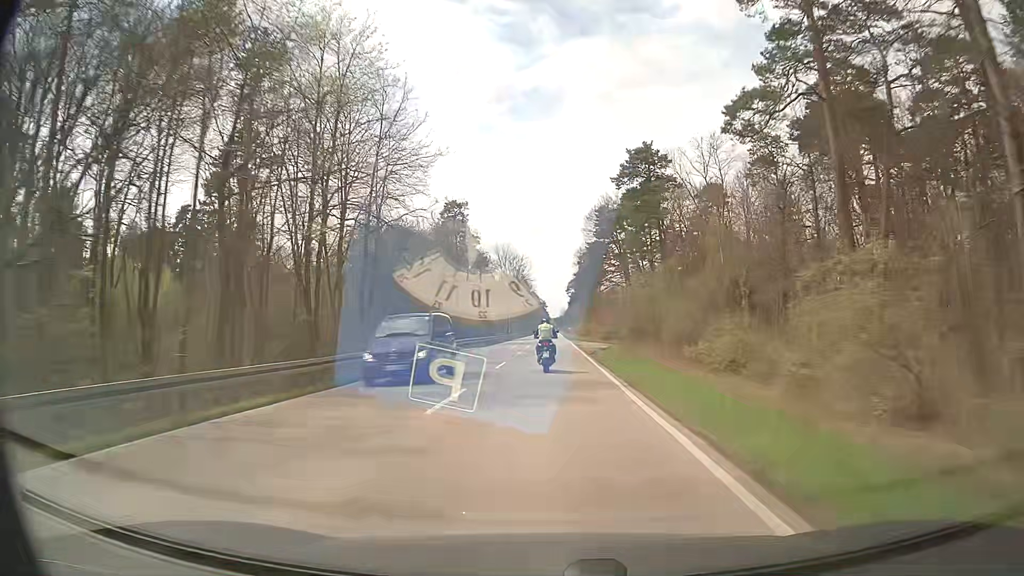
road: primary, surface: asphalt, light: Day
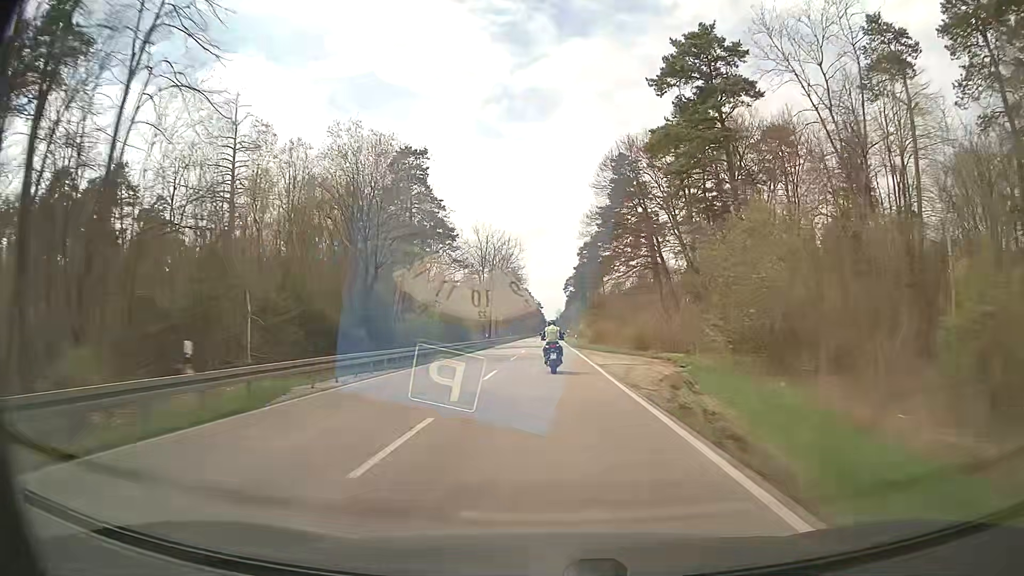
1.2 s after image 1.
(-0.2, +29.4) m; 0°
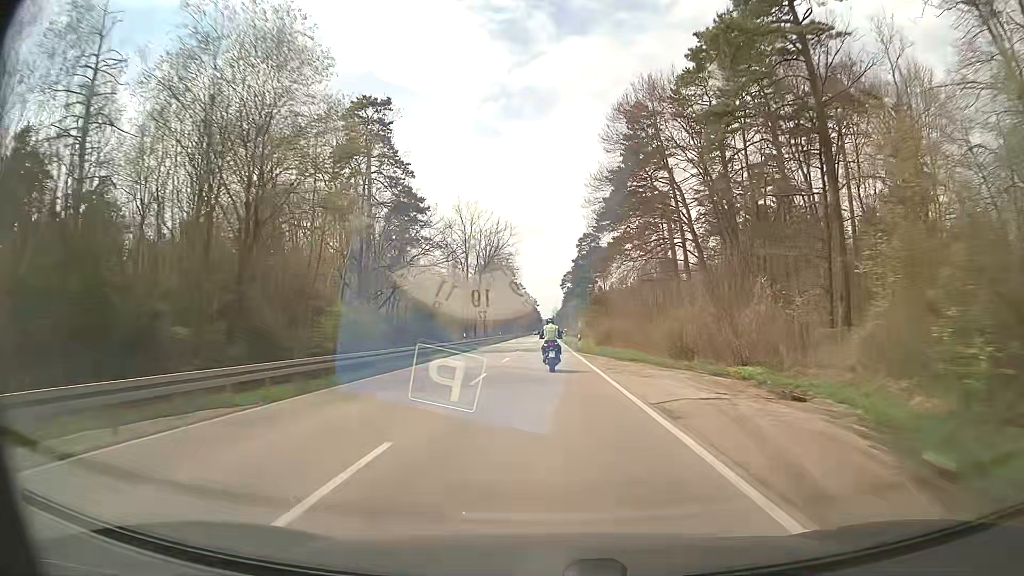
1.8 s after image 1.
(0.0, +14.8) m; 0°
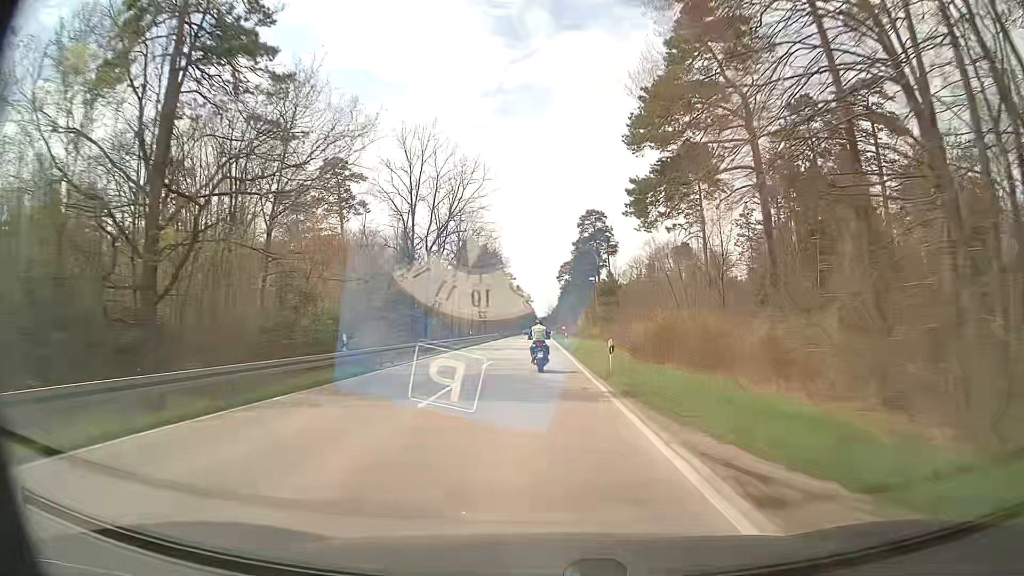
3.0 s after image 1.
(+0.1, +29.5) m; 0°
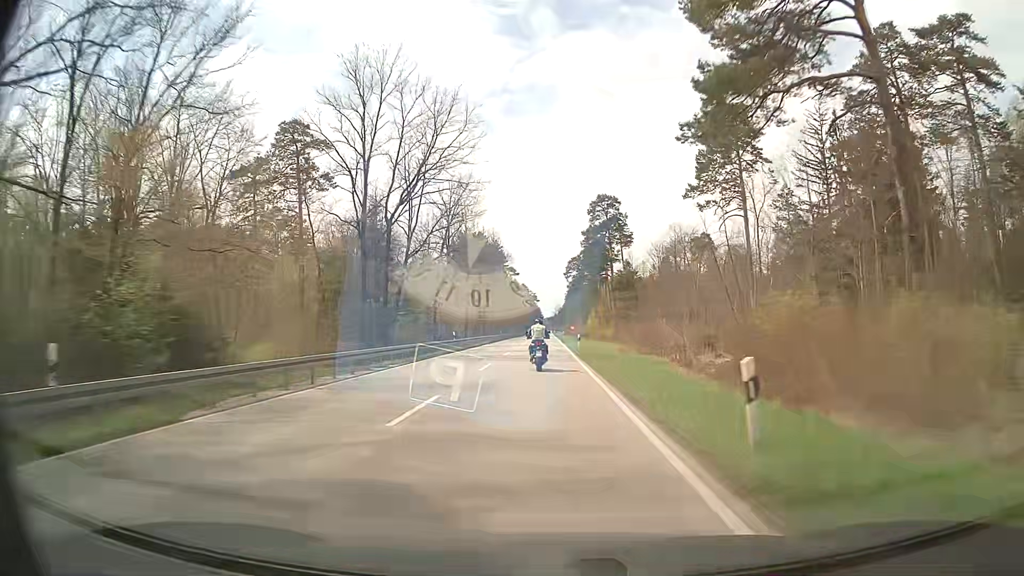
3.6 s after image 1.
(-0.1, +14.8) m; -1°
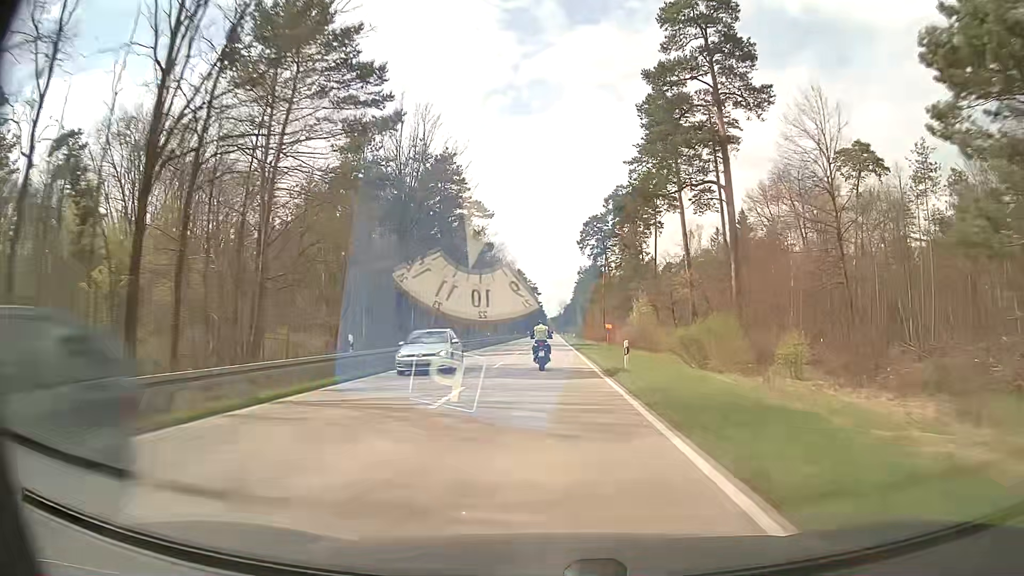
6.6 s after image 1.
(-0.1, +73.2) m; 0°
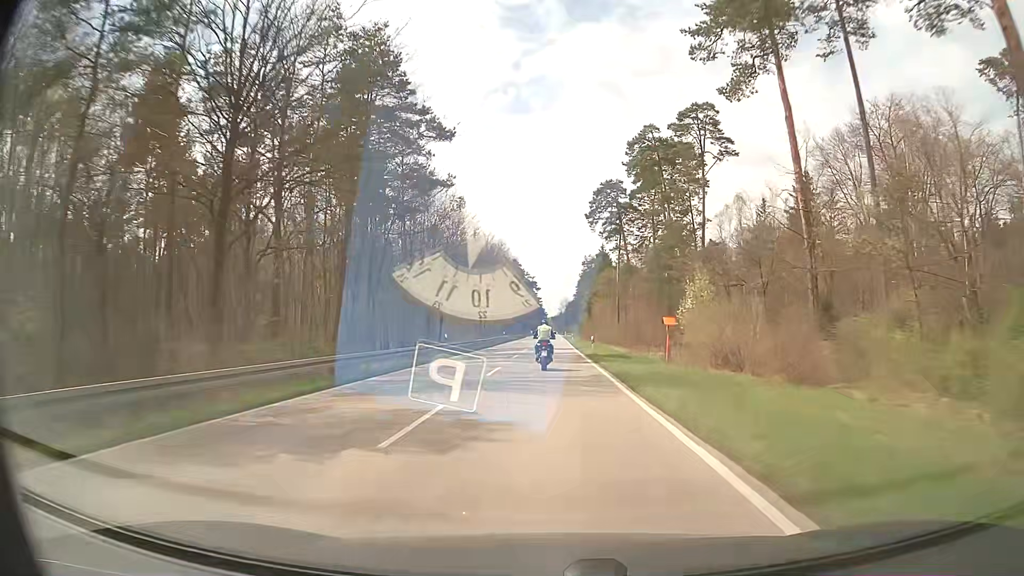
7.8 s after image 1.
(0.0, +29.0) m; 0°
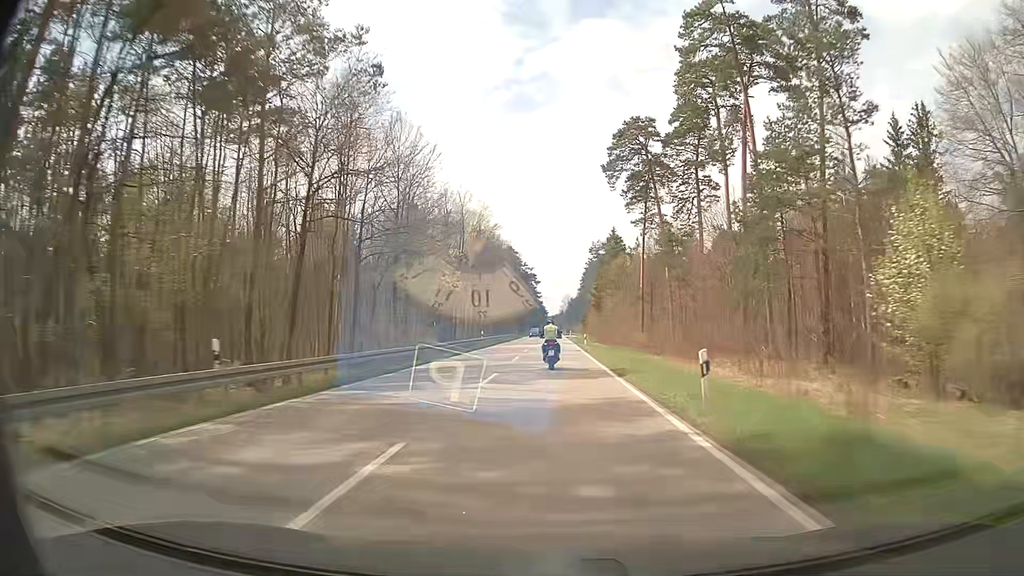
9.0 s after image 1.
(0.0, +29.0) m; 0°
(0, +10) (0, +20) (0, +30) (0, +40) (0, +50) (0, +60) (0, +70) (0, +80) (0, +90) (0, +100) m
